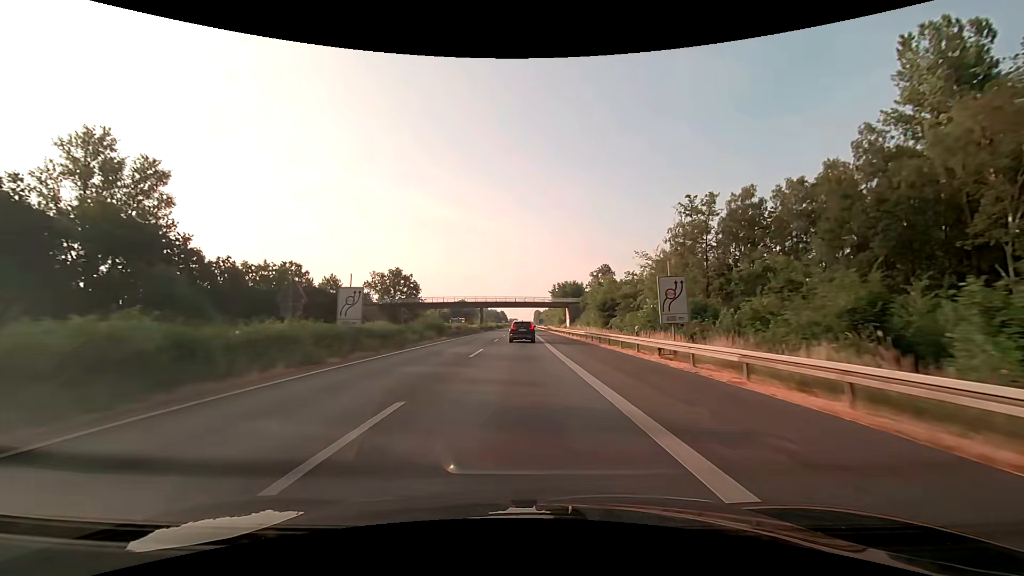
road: motorway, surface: asphalt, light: Day
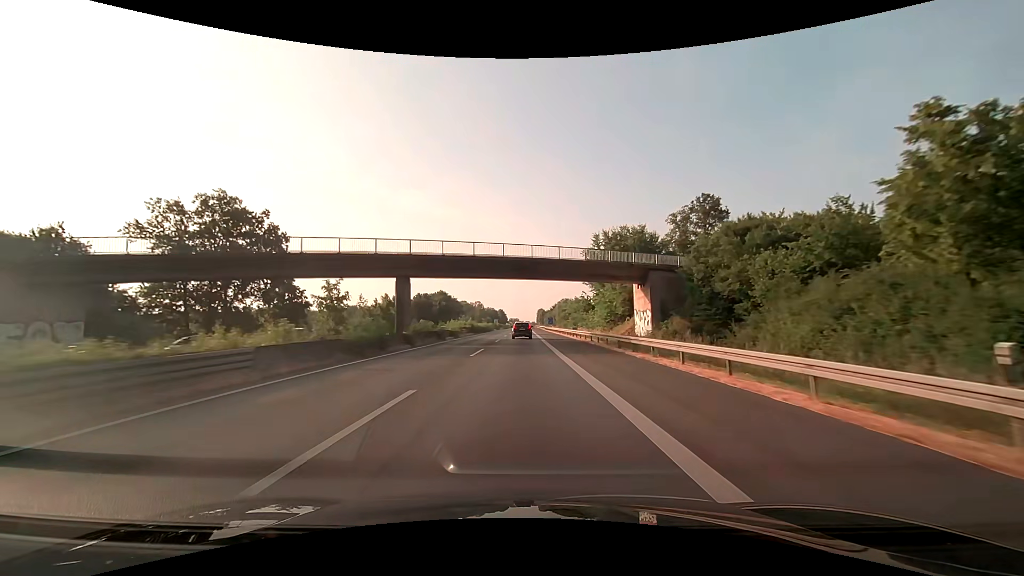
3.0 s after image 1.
(-0.2, +71.0) m; 0°
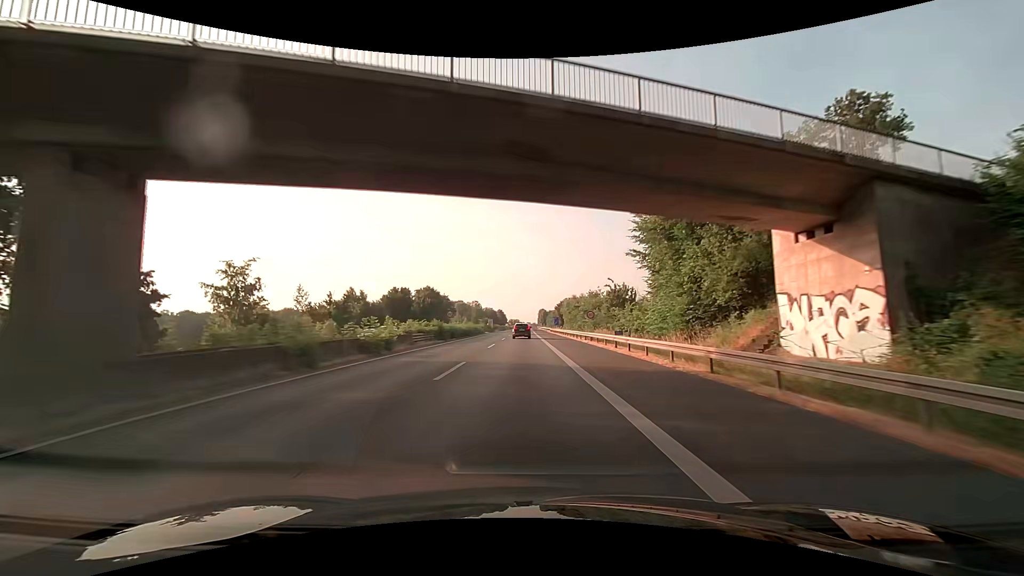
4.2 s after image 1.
(0.0, +26.6) m; 0°
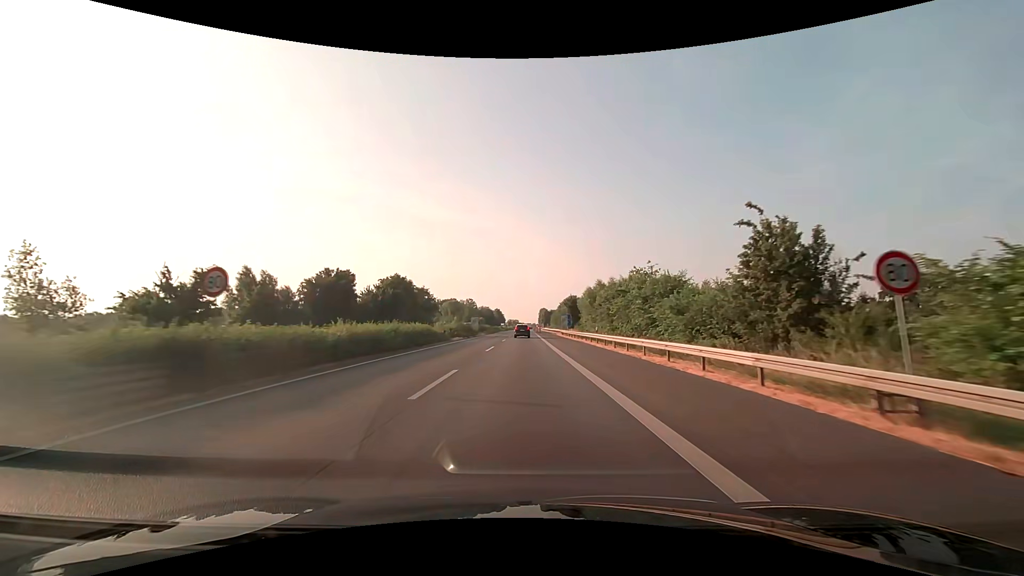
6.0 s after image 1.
(-0.1, +38.9) m; 0°
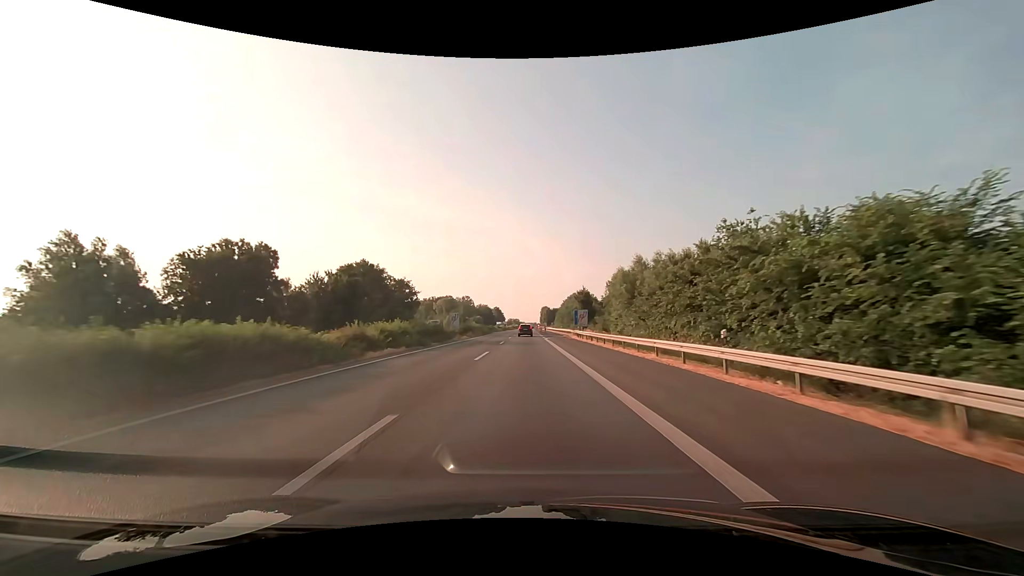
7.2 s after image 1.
(0.0, +25.6) m; 0°
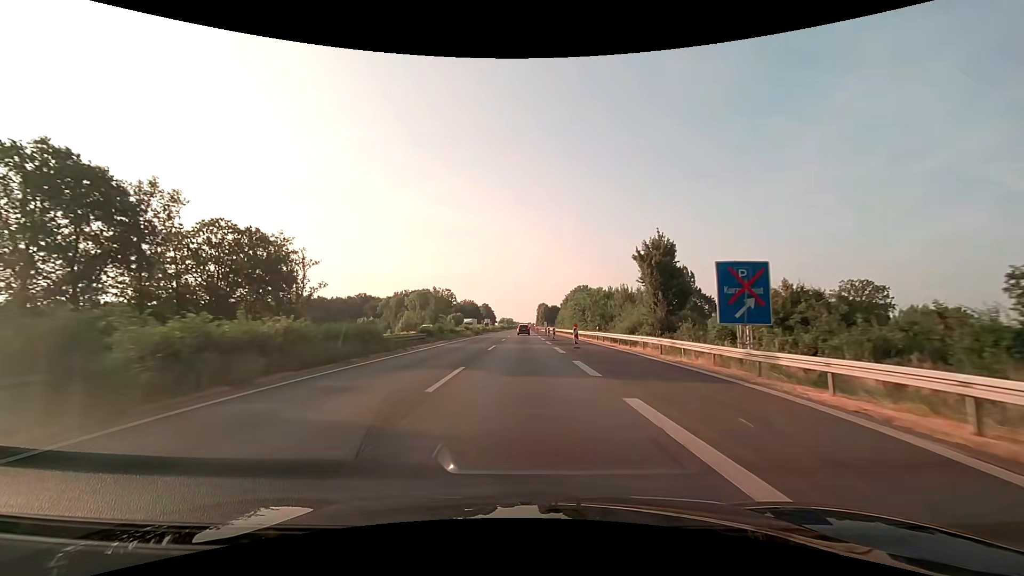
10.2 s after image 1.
(+0.2, +63.2) m; +1°
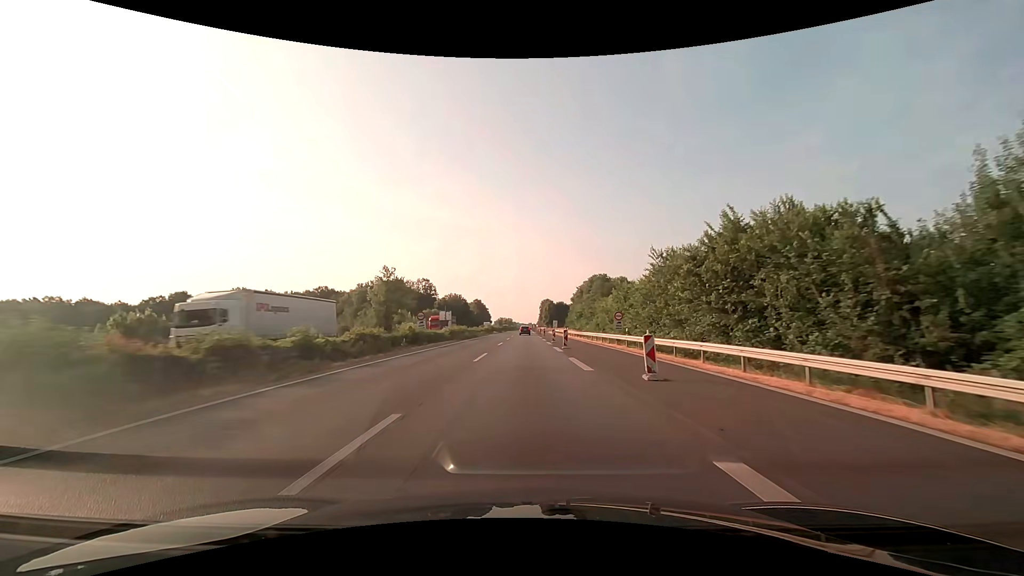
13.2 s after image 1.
(-0.2, +62.7) m; 0°
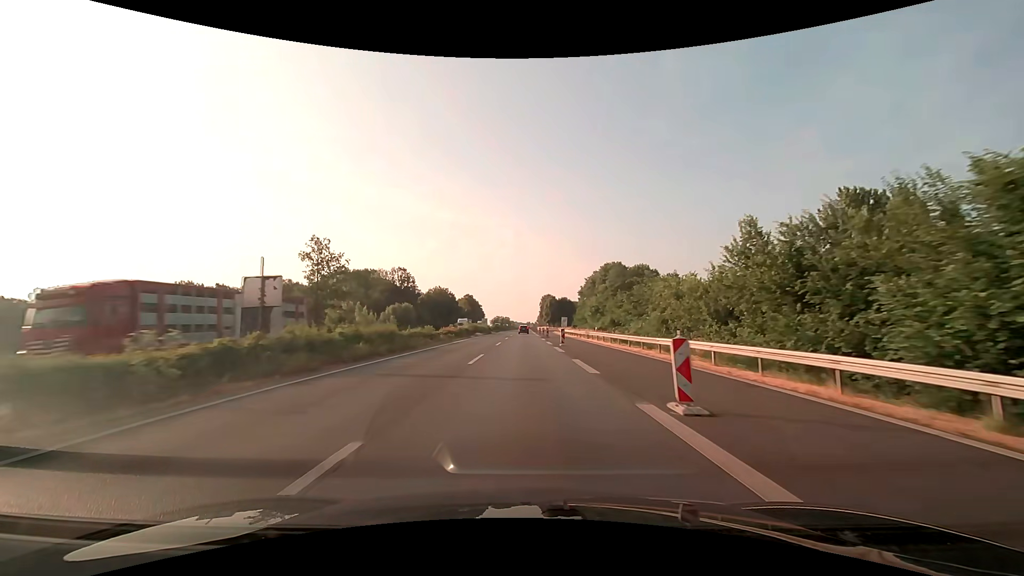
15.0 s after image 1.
(0.0, +37.5) m; 0°
(0, +10) (0, +20) (0, +30) (0, +40) (0, +50) (0, +60) (0, +70) (0, +80) (0, +90) (0, +100) m
